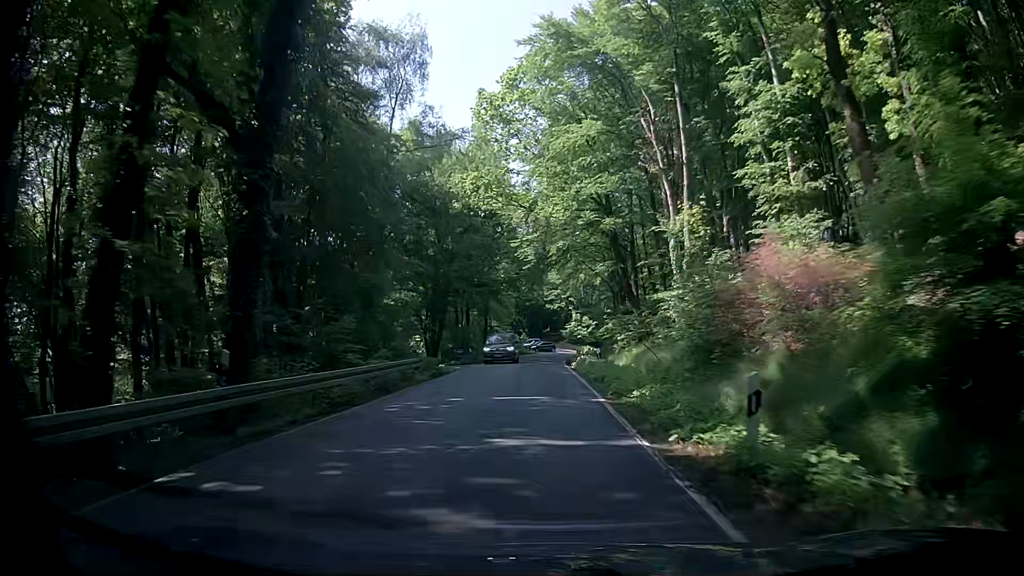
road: secondary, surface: asphalt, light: Day
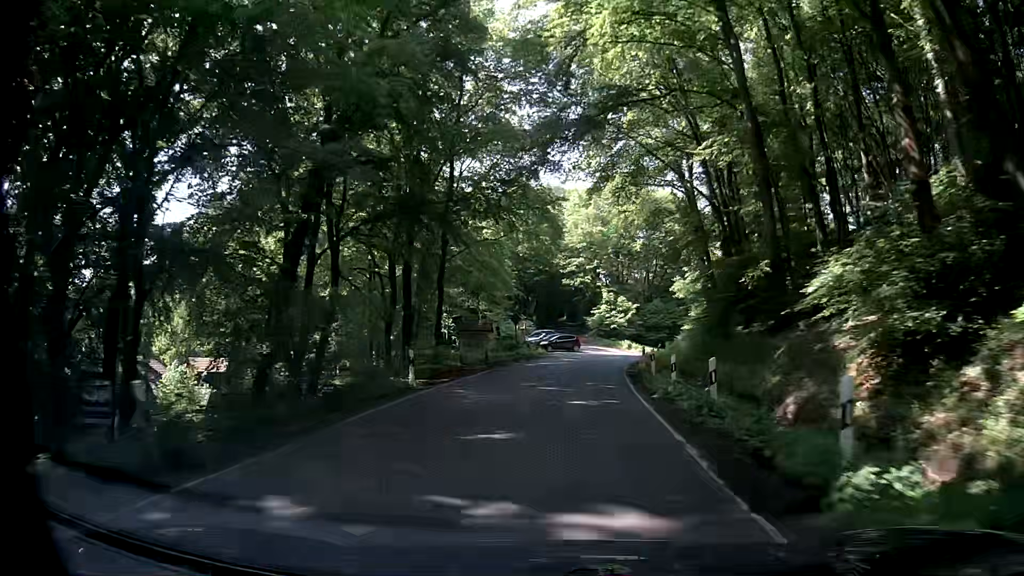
(-0.2, +38.7) m; -1°
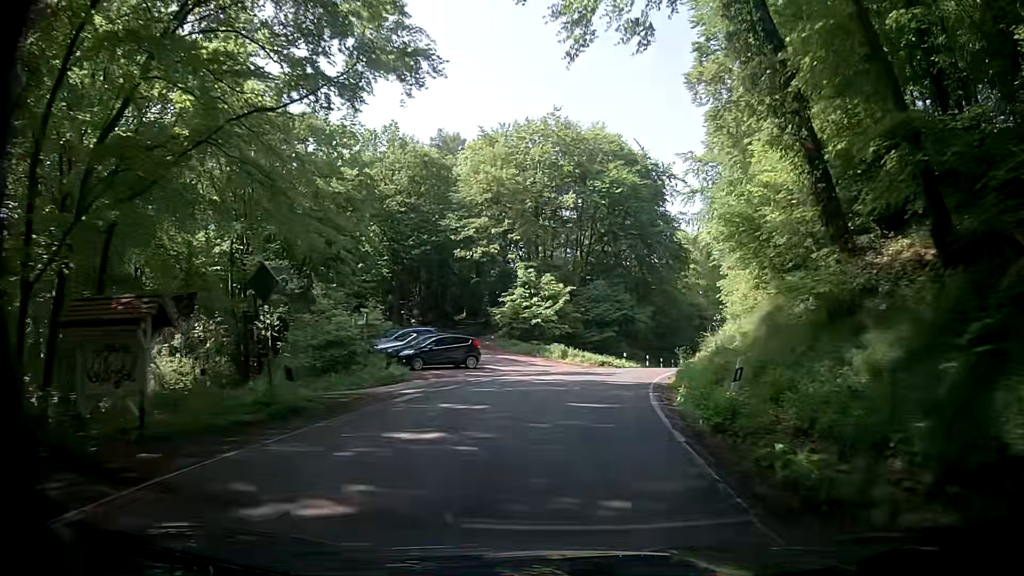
(+1.0, +28.7) m; +6°
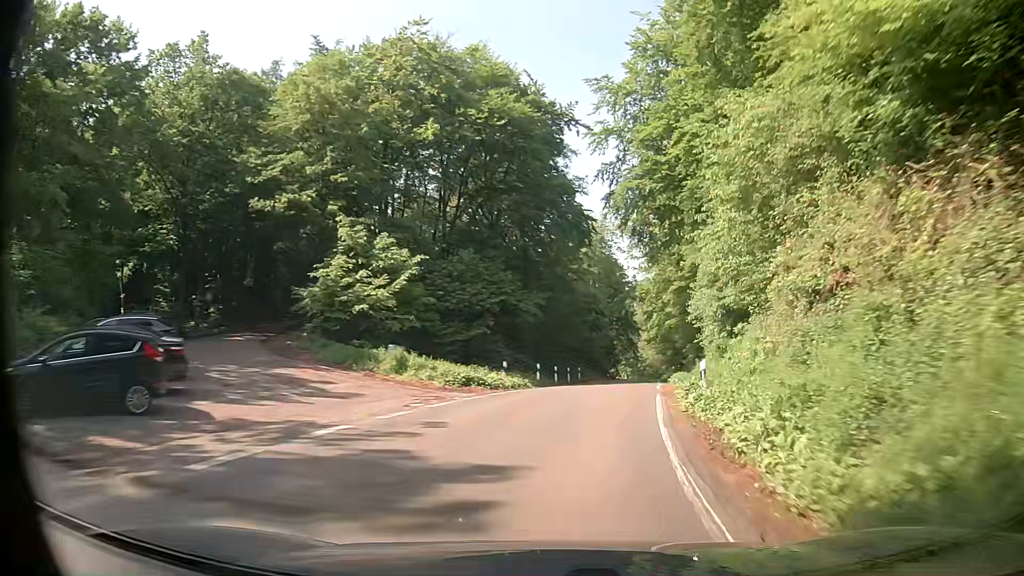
(+1.5, +18.4) m; +9°
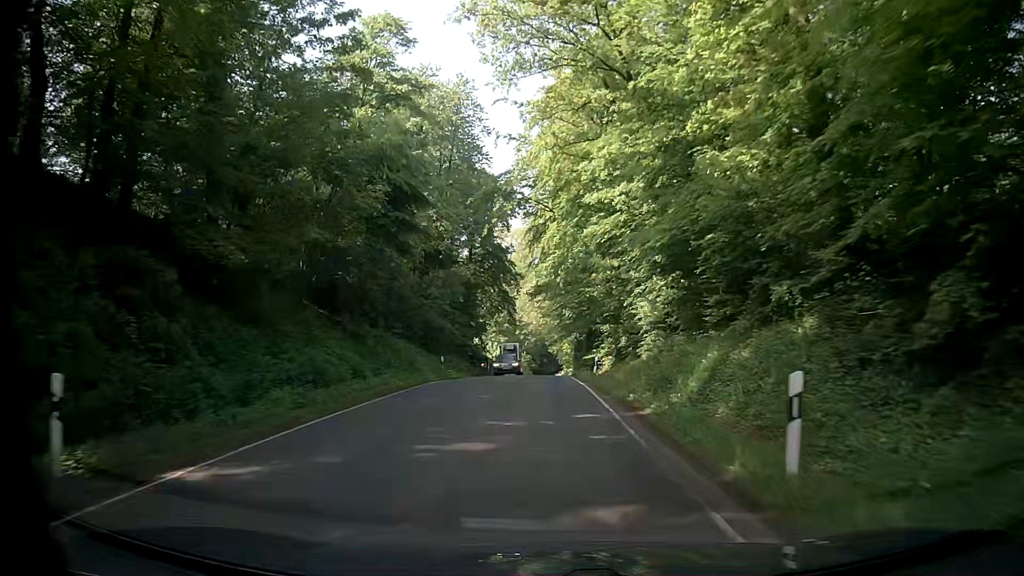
(+8.6, +46.3) m; +14°
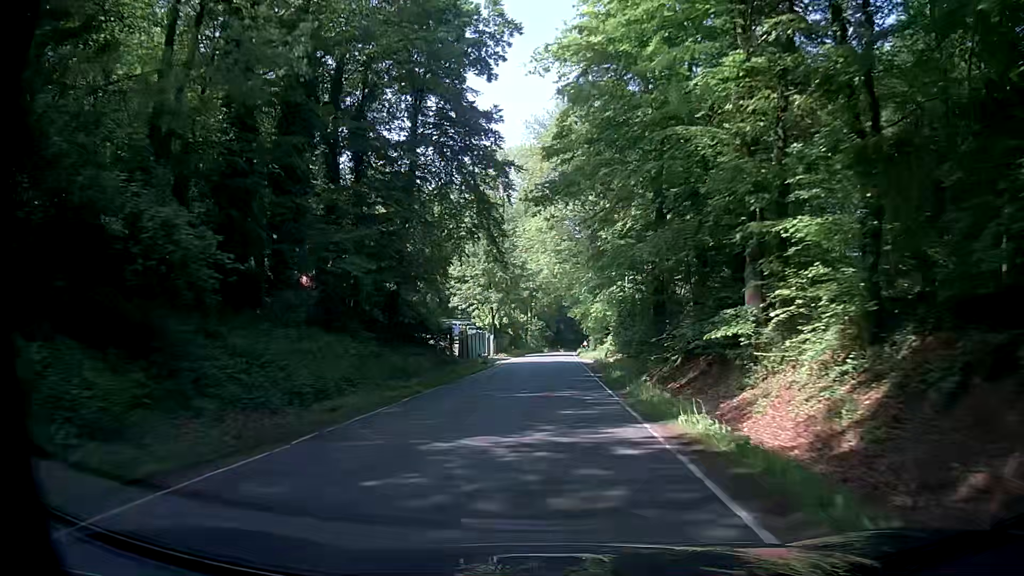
(+0.1, +38.6) m; 0°
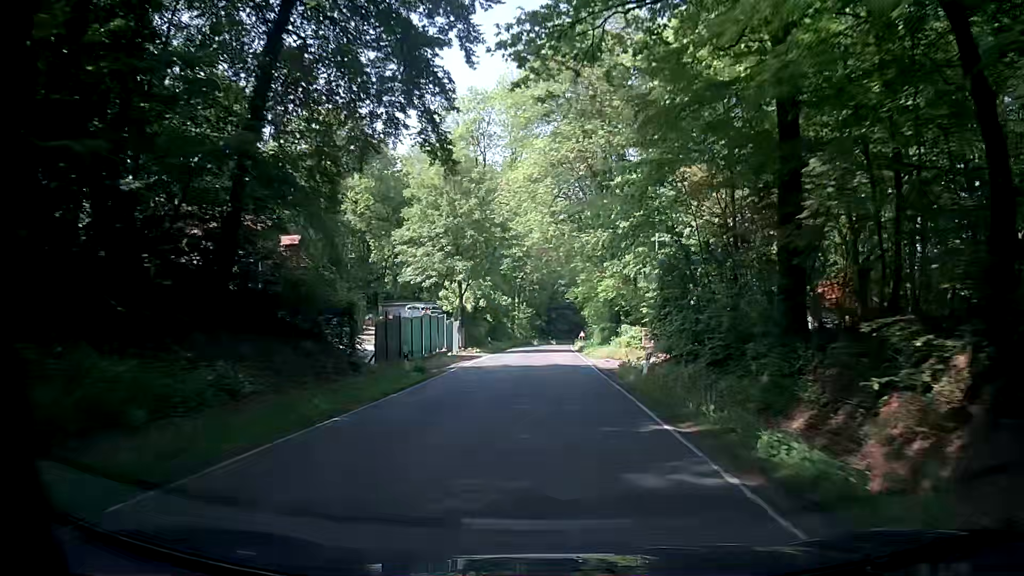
(-0.4, +19.5) m; -1°
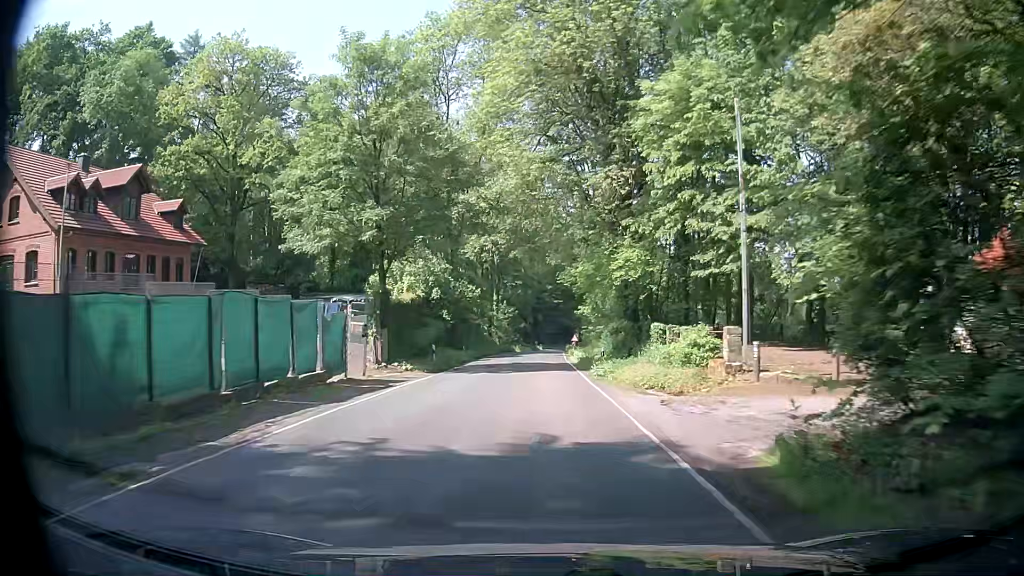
(+0.3, +19.5) m; +1°
(0, +10) (0, +20) (0, +30) (0, +40) (+1, +50) (+1, +60) (+1, +70) (+1, +80) (+2, +90) (+2, +100) m
